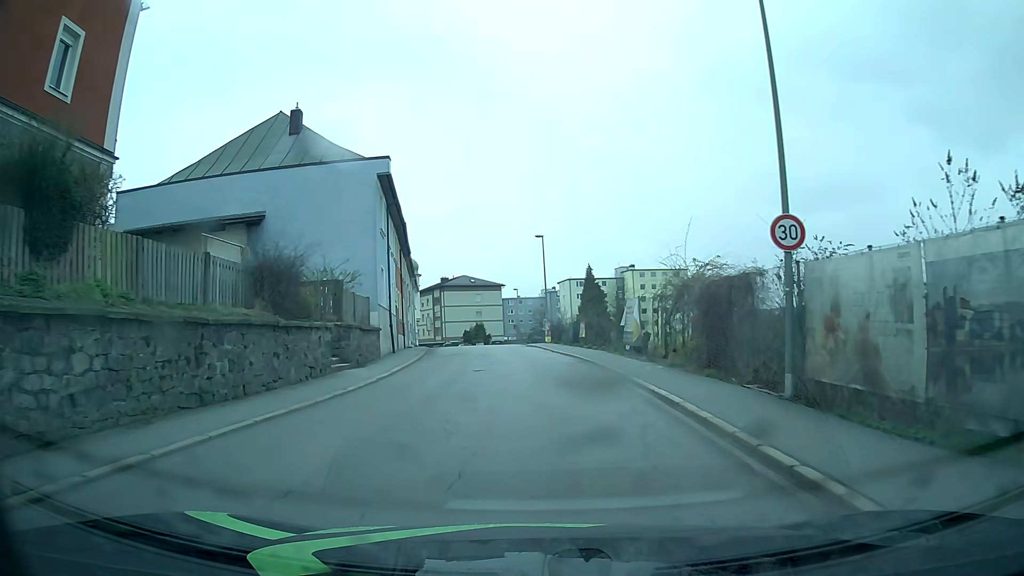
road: tertiary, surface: asphalt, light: Day
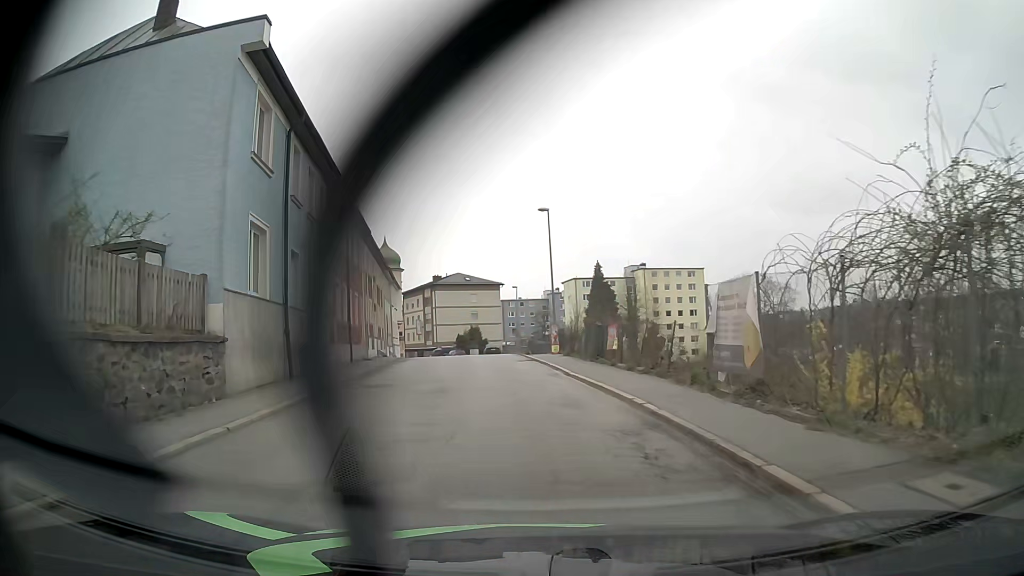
(0.0, +13.1) m; 0°
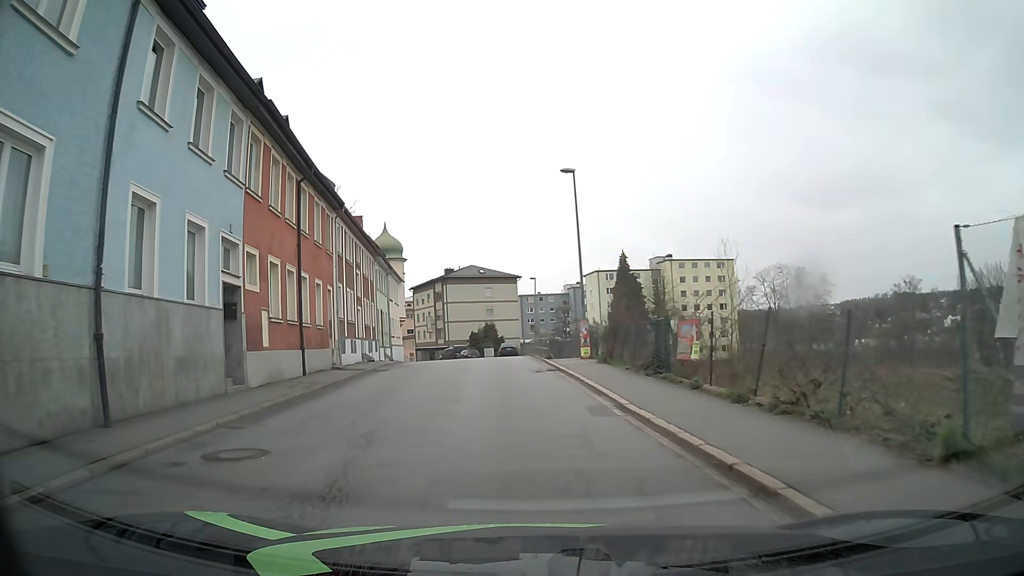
(-0.2, +8.8) m; -2°
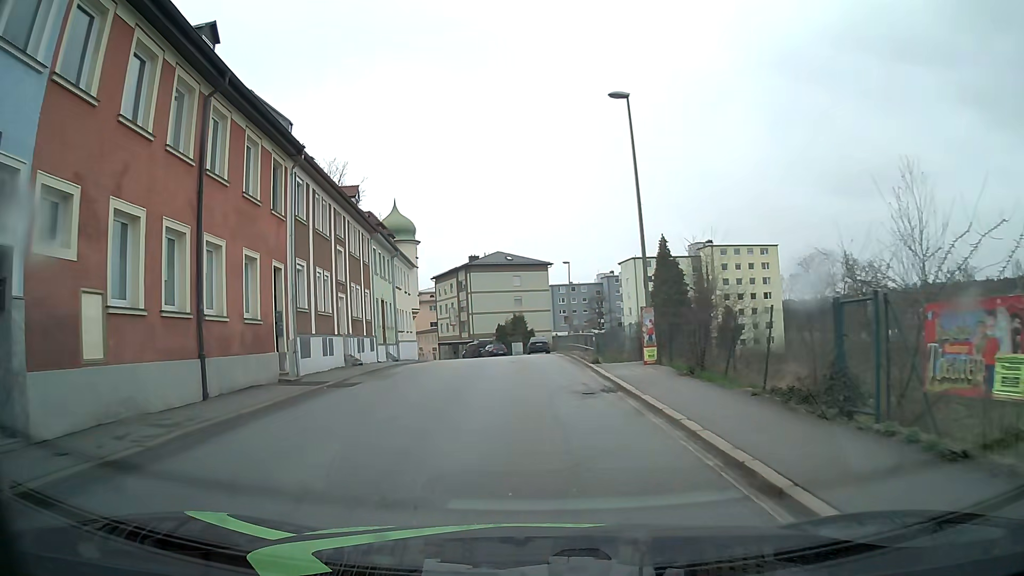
(-0.3, +8.9) m; -3°
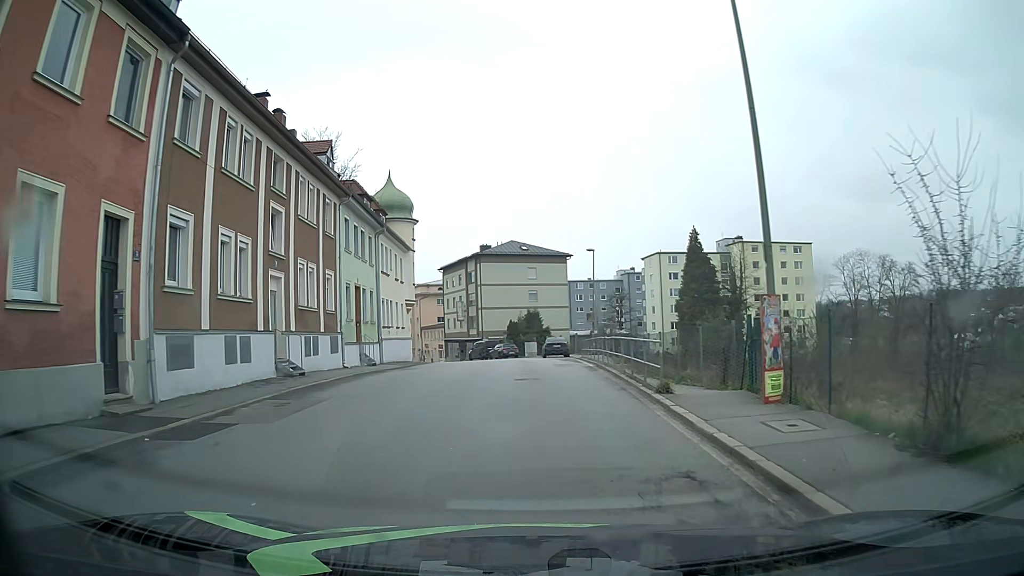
(-0.1, +9.0) m; -1°
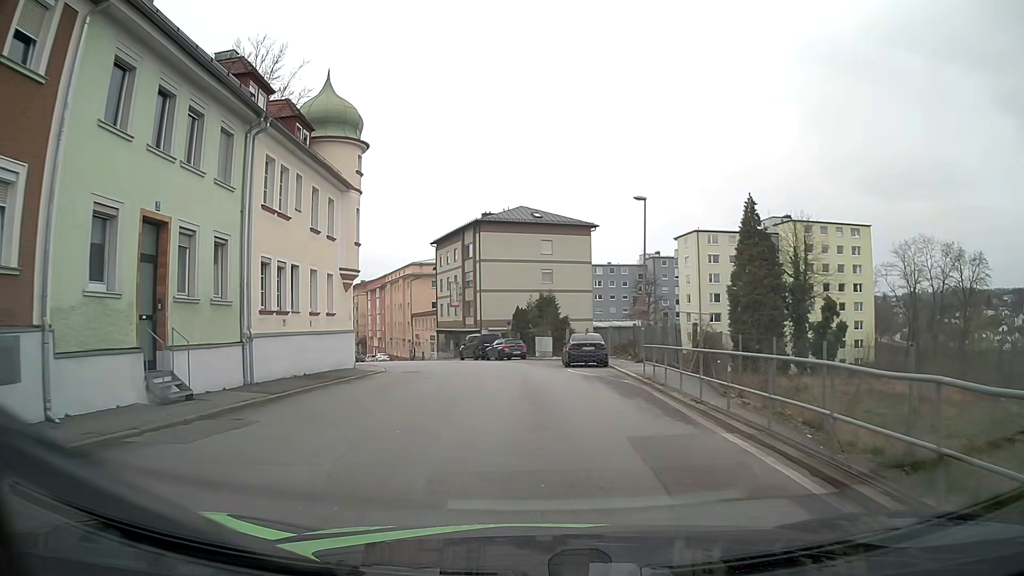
(-0.2, +18.3) m; -2°
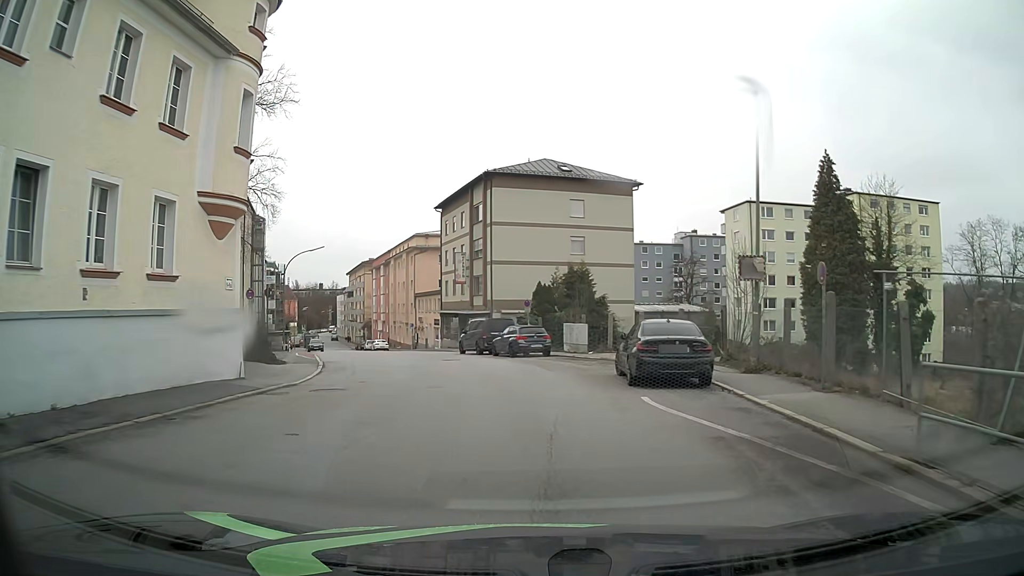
(0.0, +14.0) m; -1°
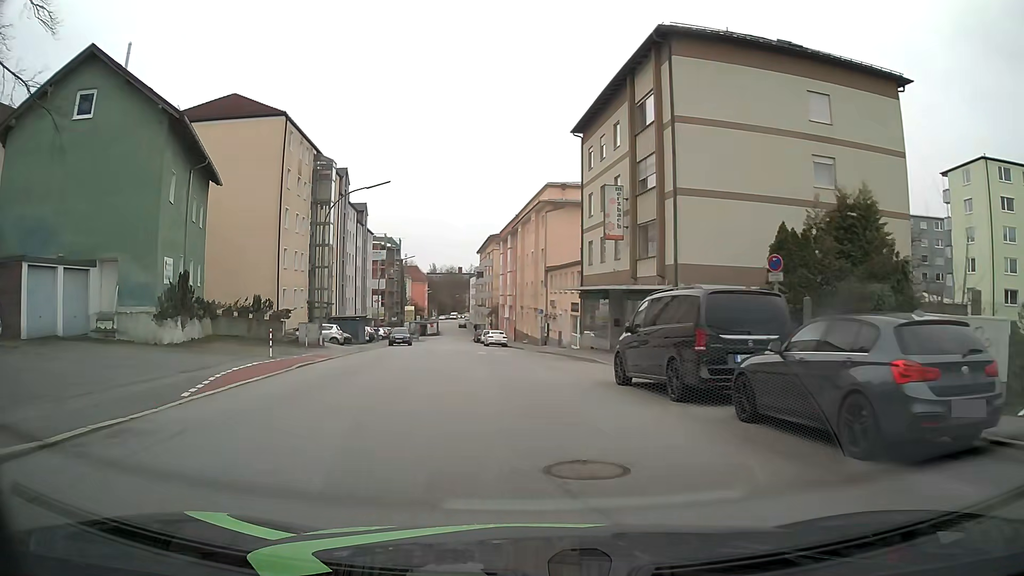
(-2.4, +23.3) m; -12°
(-1, +10) (-1, +20) (-3, +30) (-4, +40) (-5, +50) (-6, +60) (-8, +70) (-9, +79) (-10, +89) (-11, +99) m
